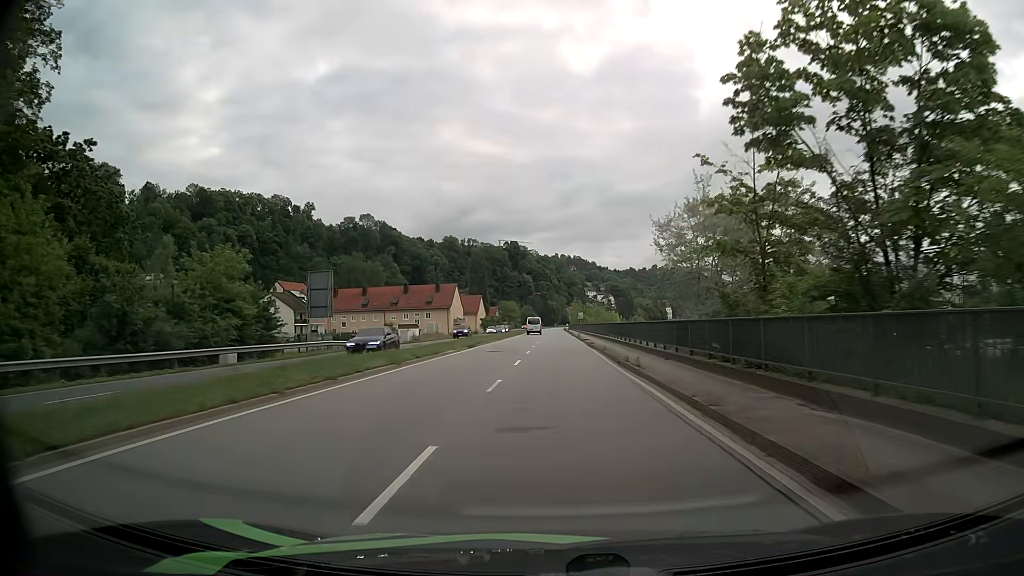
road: primary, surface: asphalt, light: Day
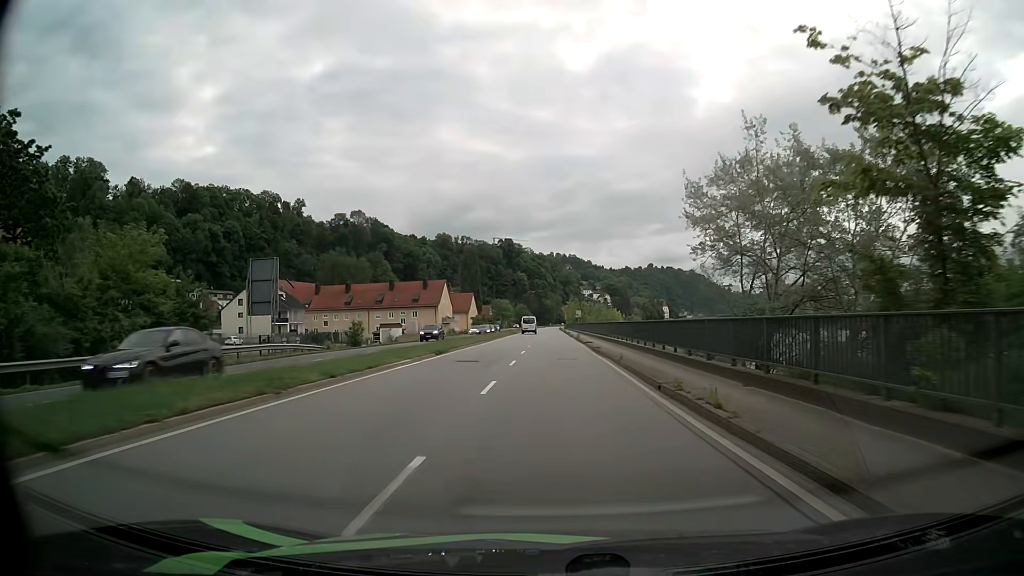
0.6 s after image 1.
(0.0, +9.4) m; +1°
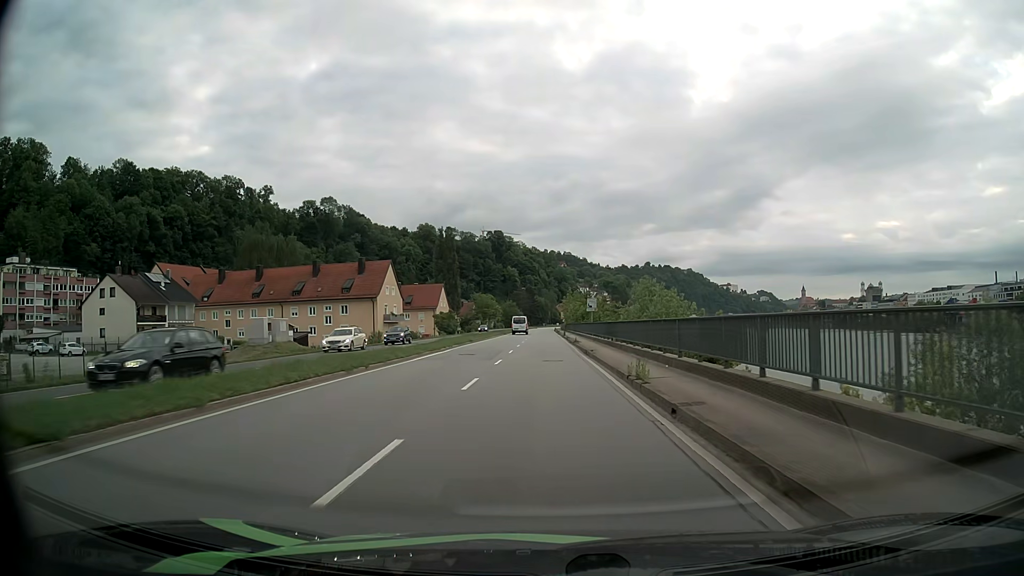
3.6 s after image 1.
(+0.3, +43.9) m; 0°
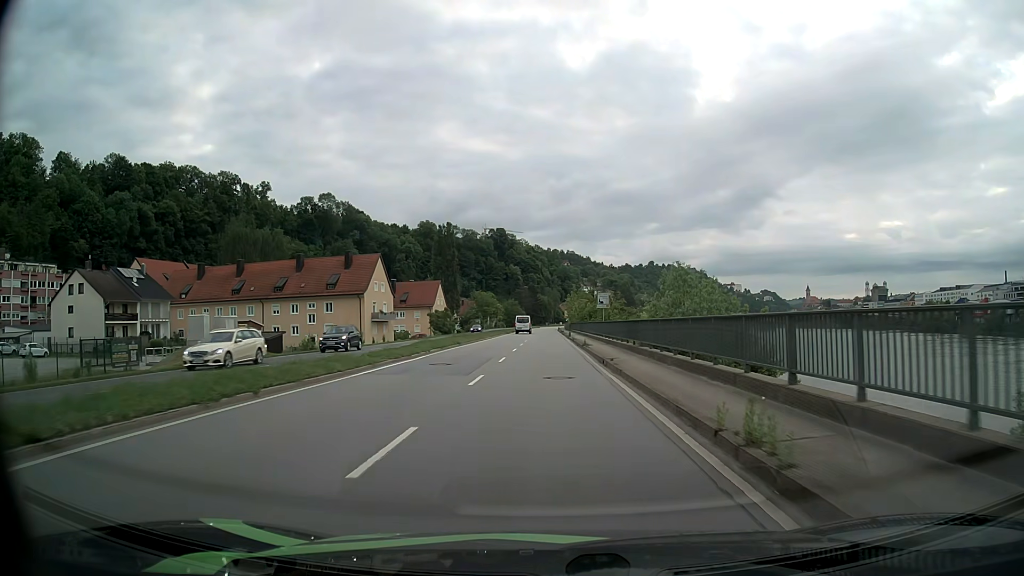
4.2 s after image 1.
(0.0, +8.1) m; 0°
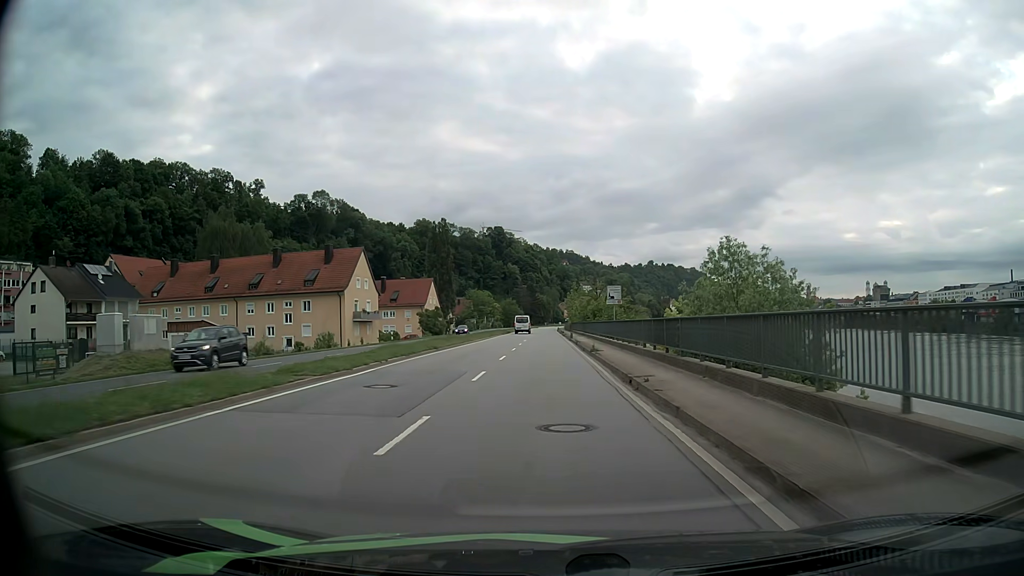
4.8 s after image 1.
(0.0, +7.9) m; 0°
